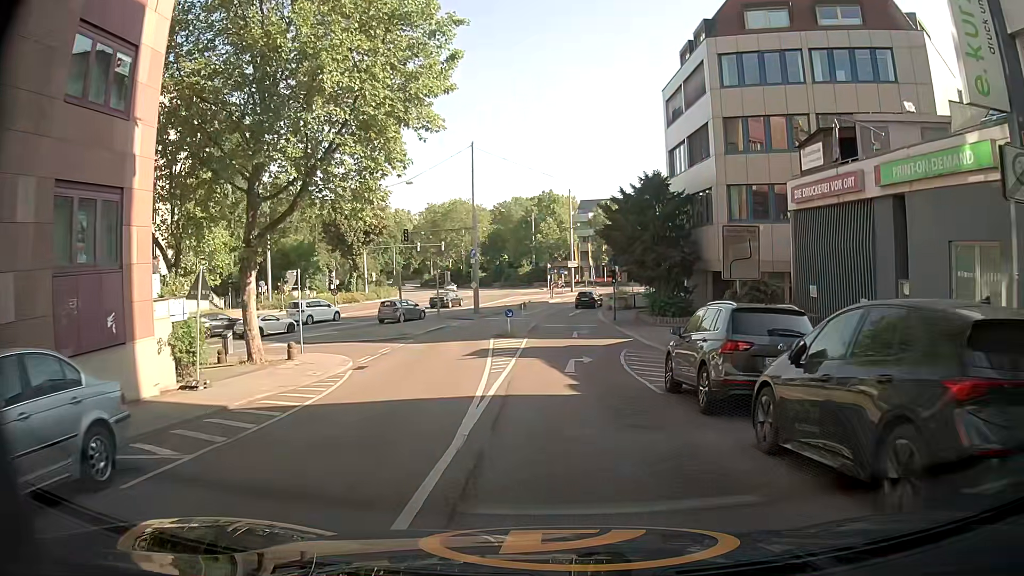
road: residential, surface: asphalt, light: Day
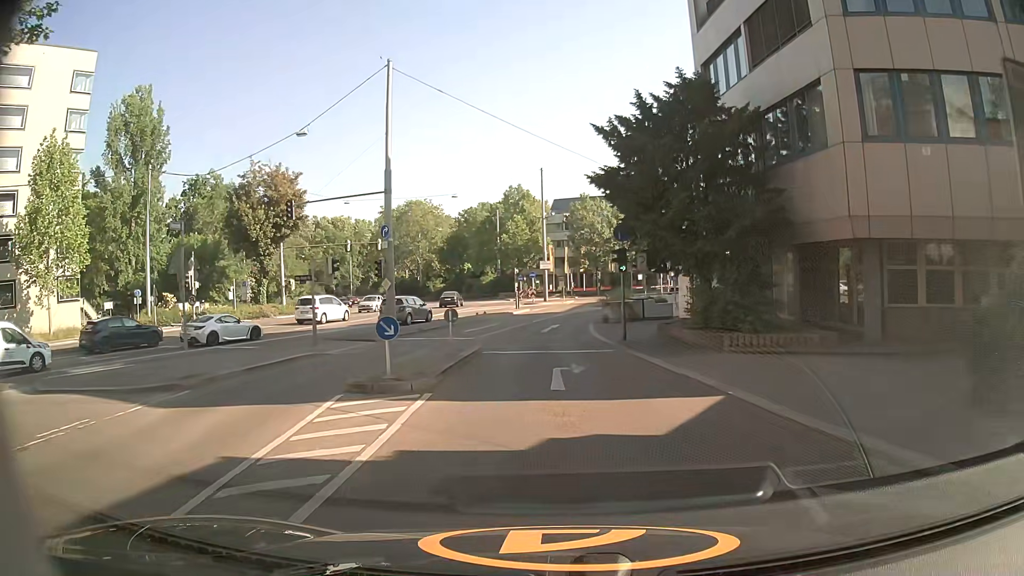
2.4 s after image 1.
(+0.6, +18.5) m; +3°
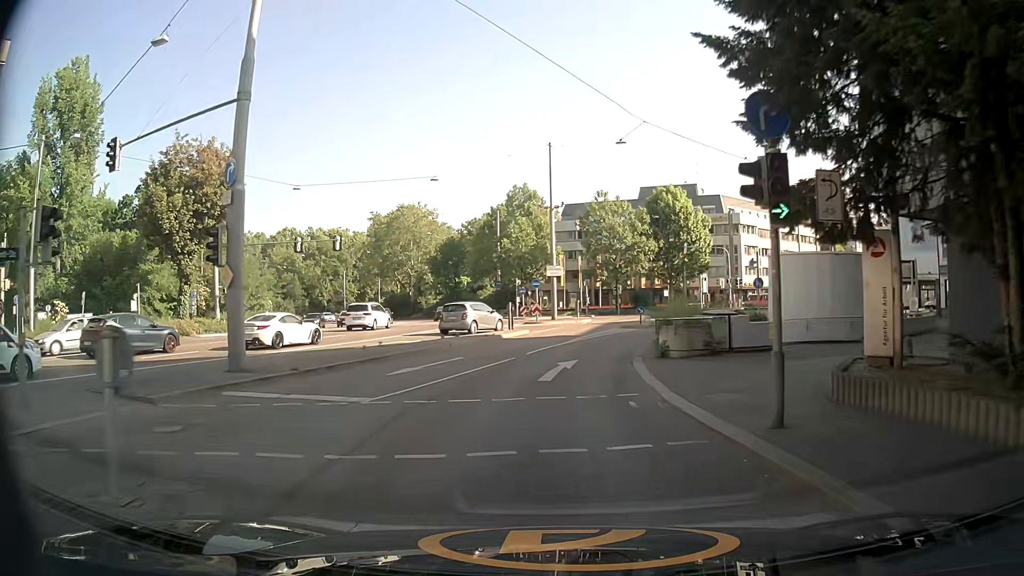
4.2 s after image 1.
(0.0, +15.4) m; -1°
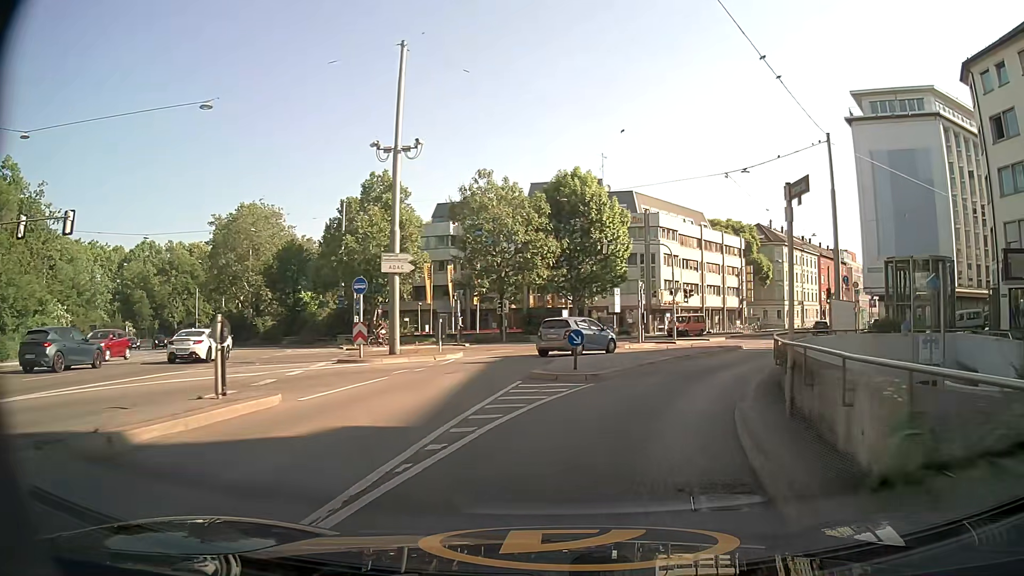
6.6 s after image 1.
(+1.2, +20.8) m; +12°
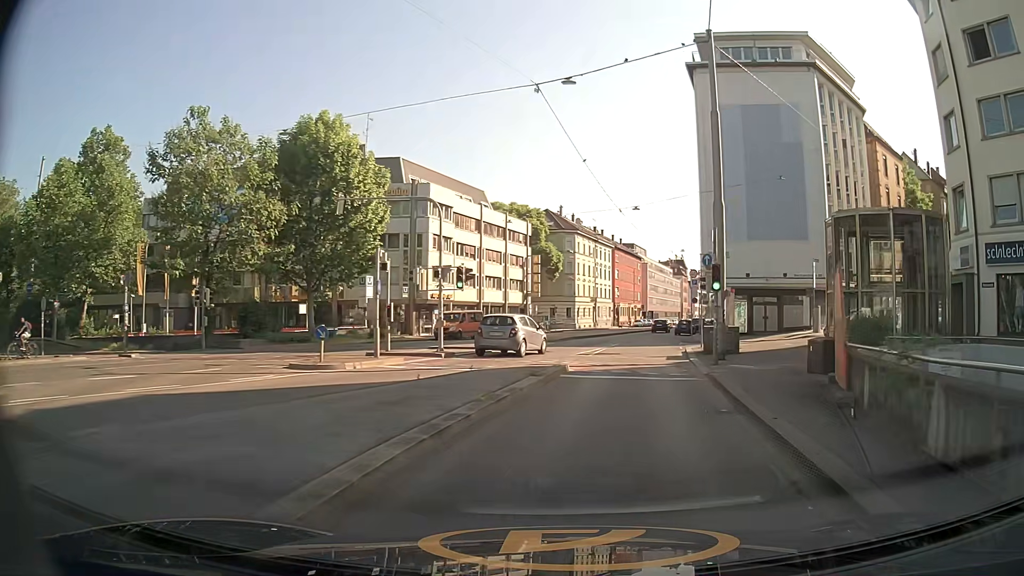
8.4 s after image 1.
(+2.3, +15.5) m; +20°
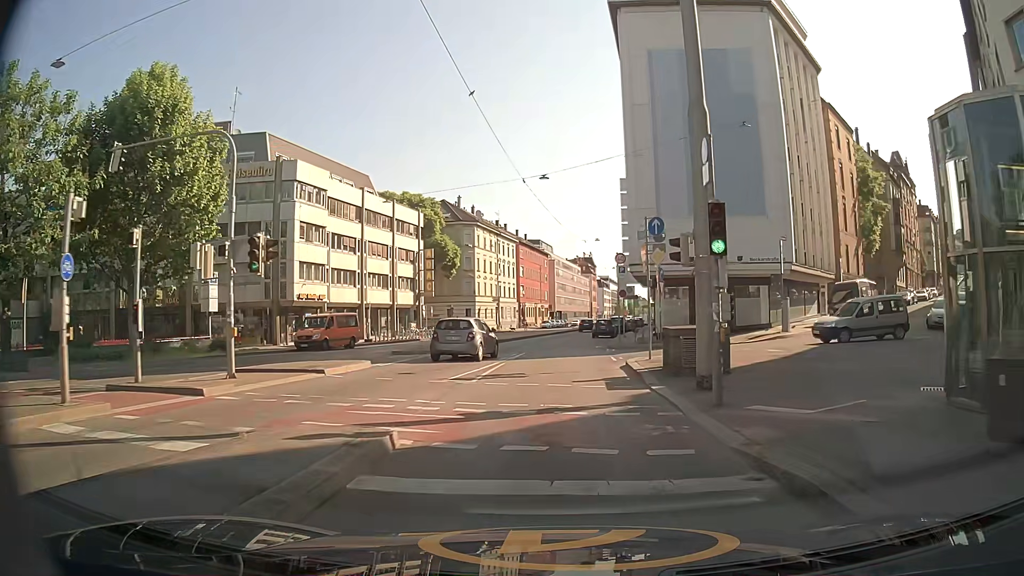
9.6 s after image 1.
(+0.6, +10.7) m; +7°
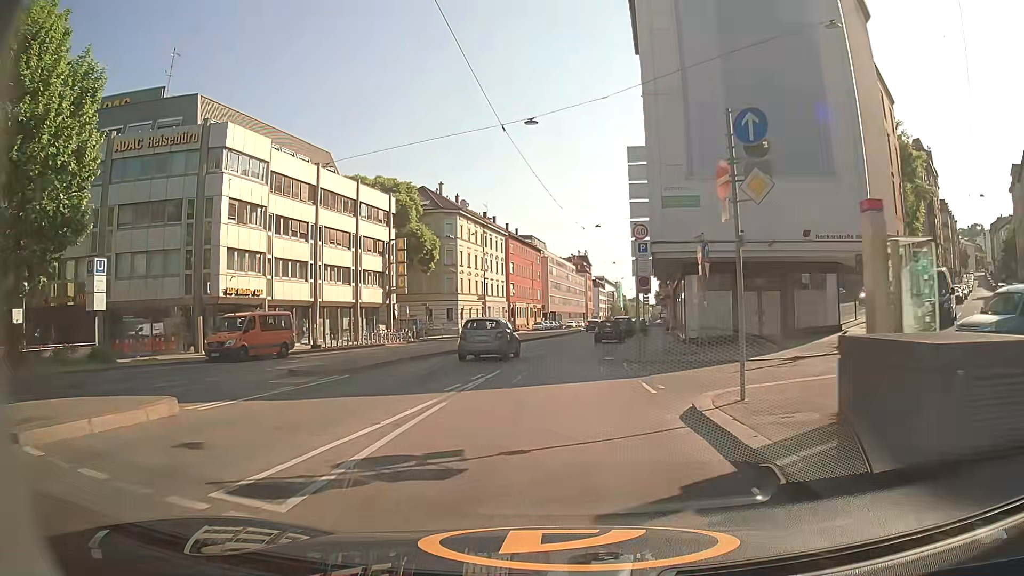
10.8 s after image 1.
(0.0, +10.7) m; -1°
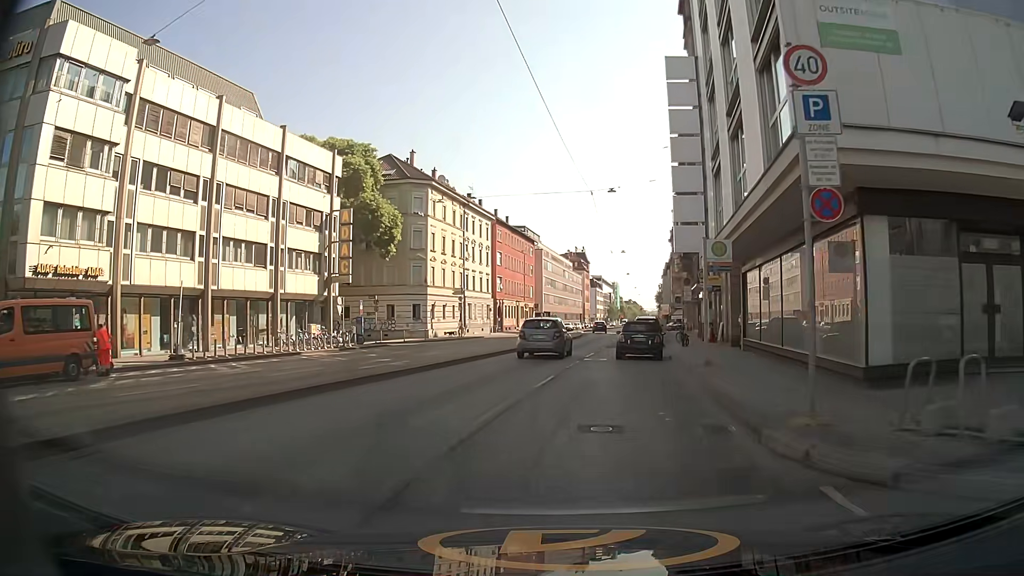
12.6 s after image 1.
(+0.1, +16.7) m; +2°
(0, +10) (0, +20) (0, +30) (+1, +40) (+3, +50) (+4, +60) (+6, +70) (+7, +80) (+8, +89) (+10, +99) m
